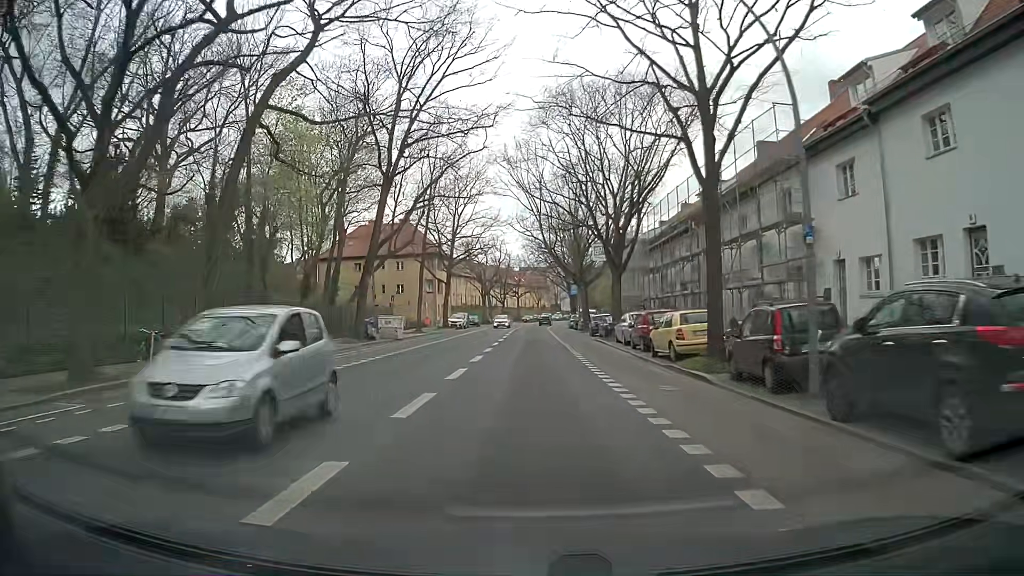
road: secondary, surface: asphalt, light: Day
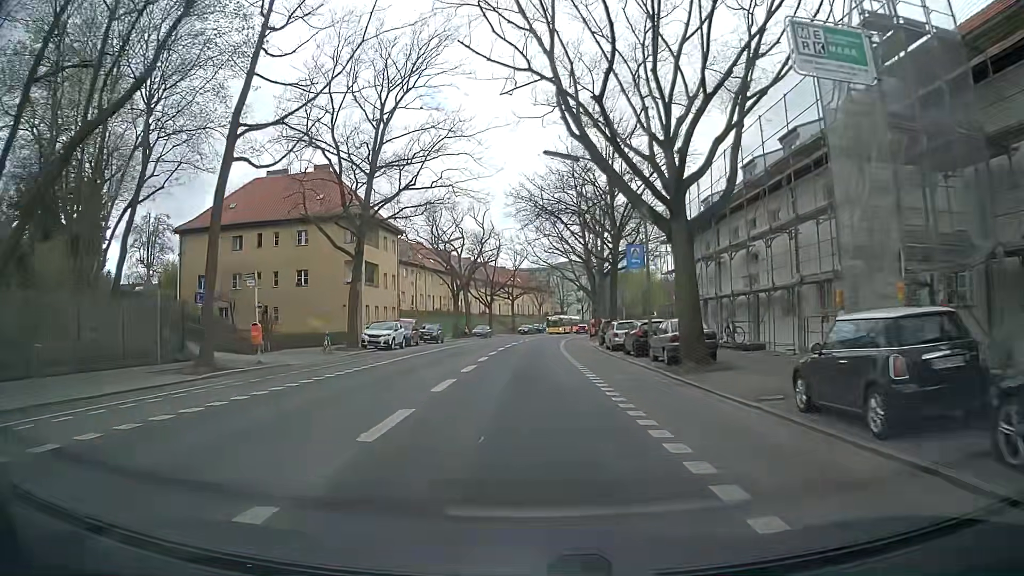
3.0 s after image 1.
(-0.3, +37.7) m; 0°
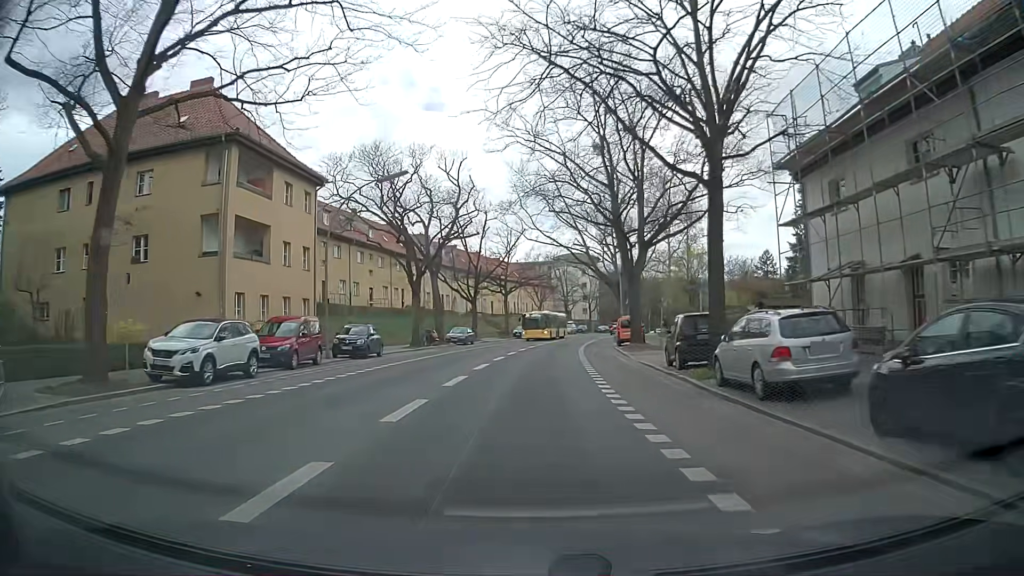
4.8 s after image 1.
(0.0, +22.4) m; 0°
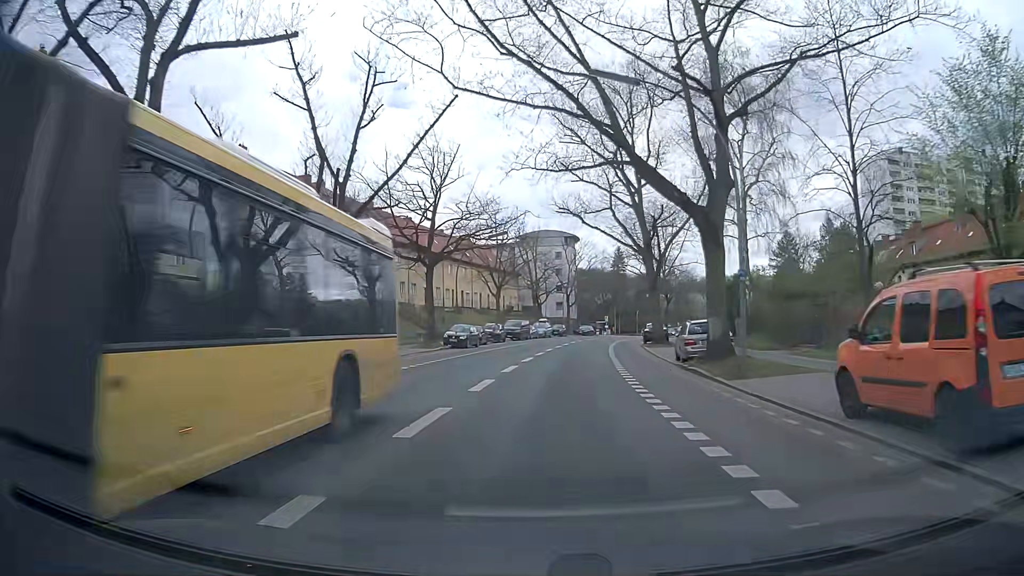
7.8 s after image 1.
(+0.4, +37.3) m; +3°
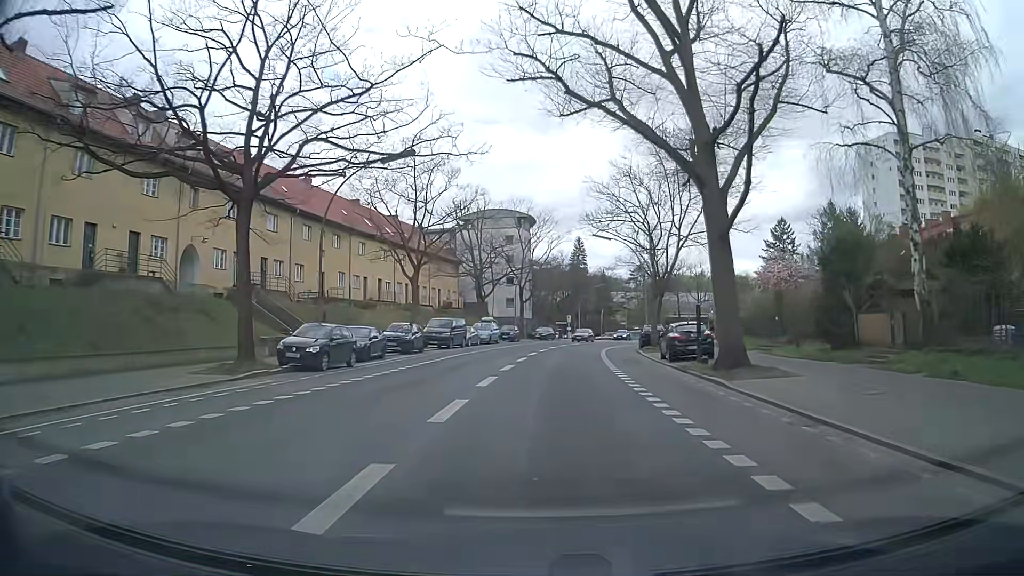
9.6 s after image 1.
(+0.5, +22.5) m; +4°
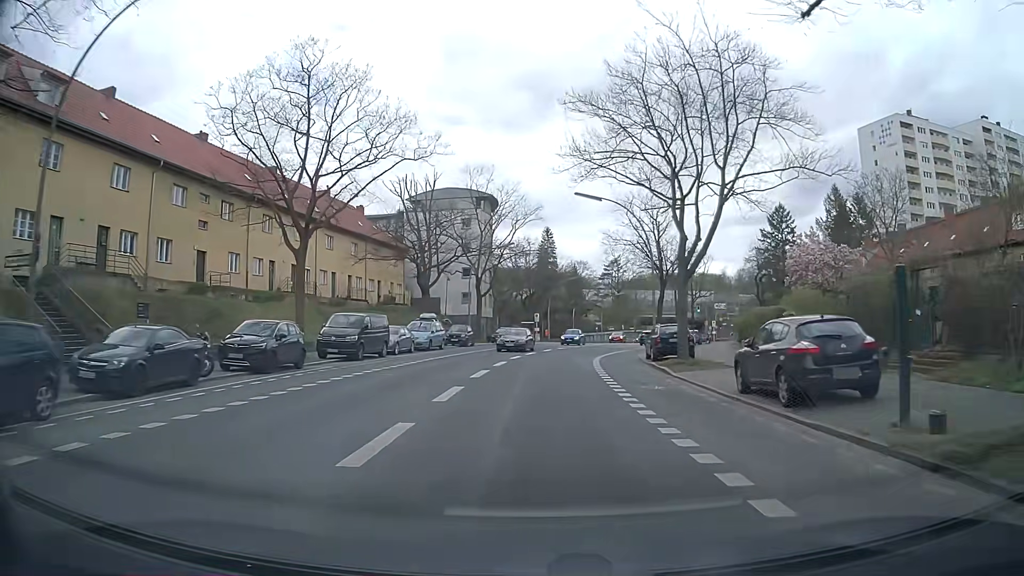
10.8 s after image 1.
(+0.3, +15.1) m; +2°
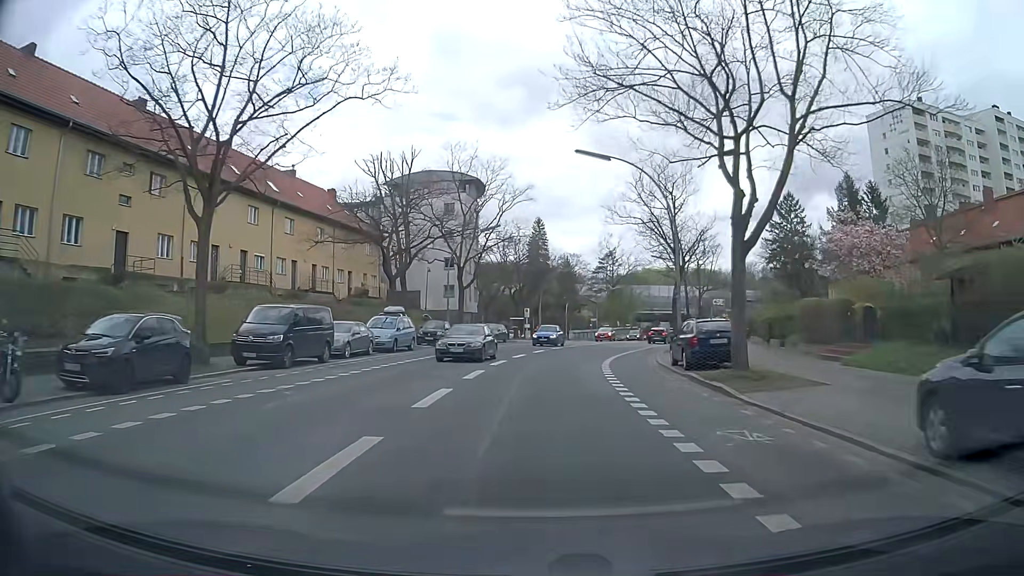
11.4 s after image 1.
(+0.1, +7.5) m; +1°
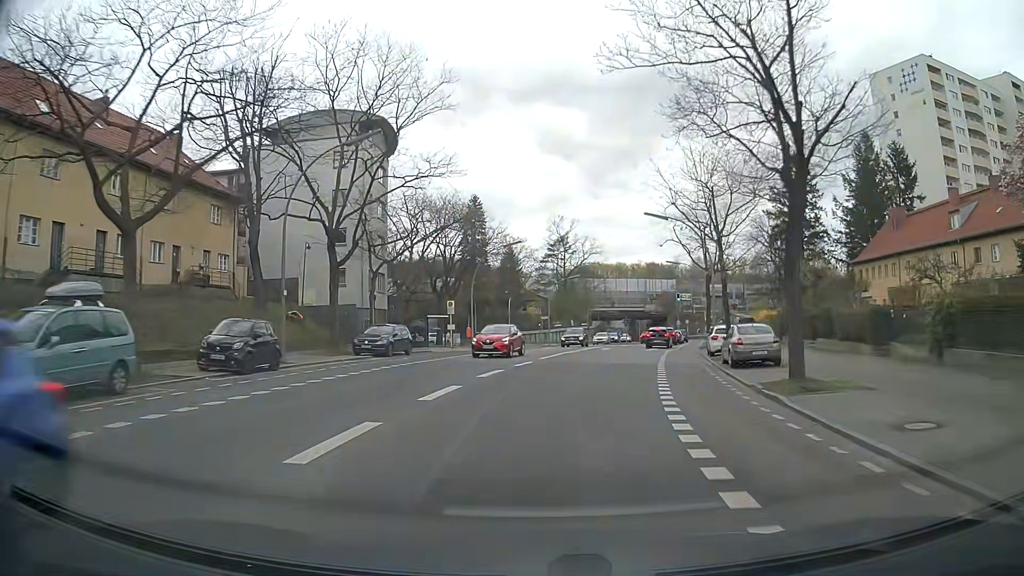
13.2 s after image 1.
(+0.8, +22.4) m; +5°
